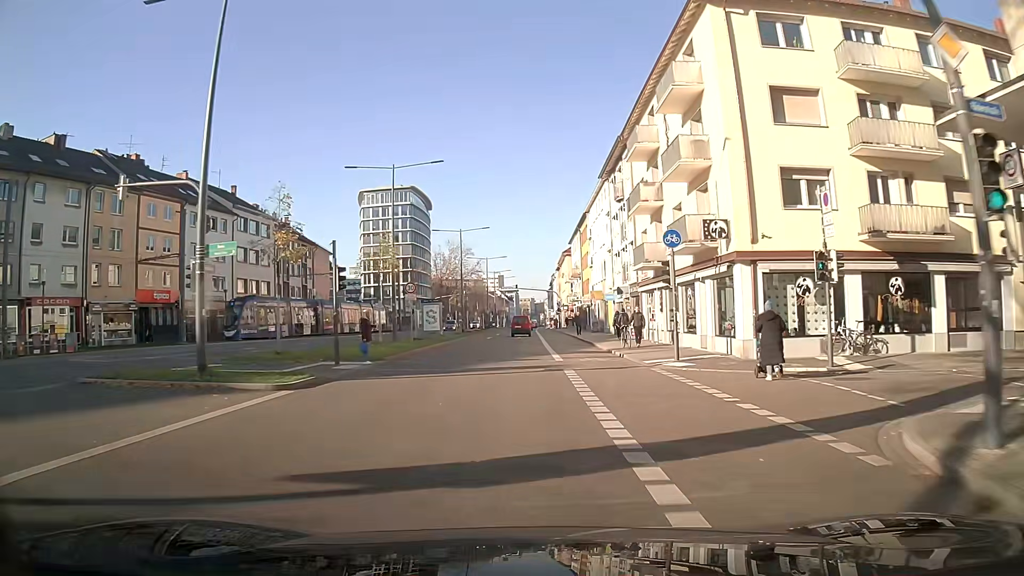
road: primary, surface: asphalt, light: Day
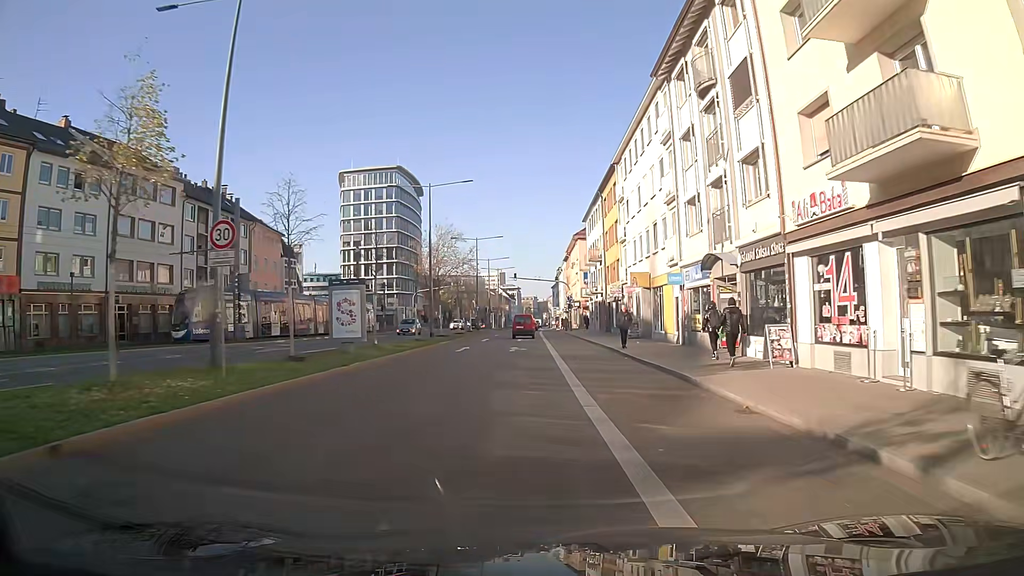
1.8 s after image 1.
(+0.1, +22.0) m; 0°
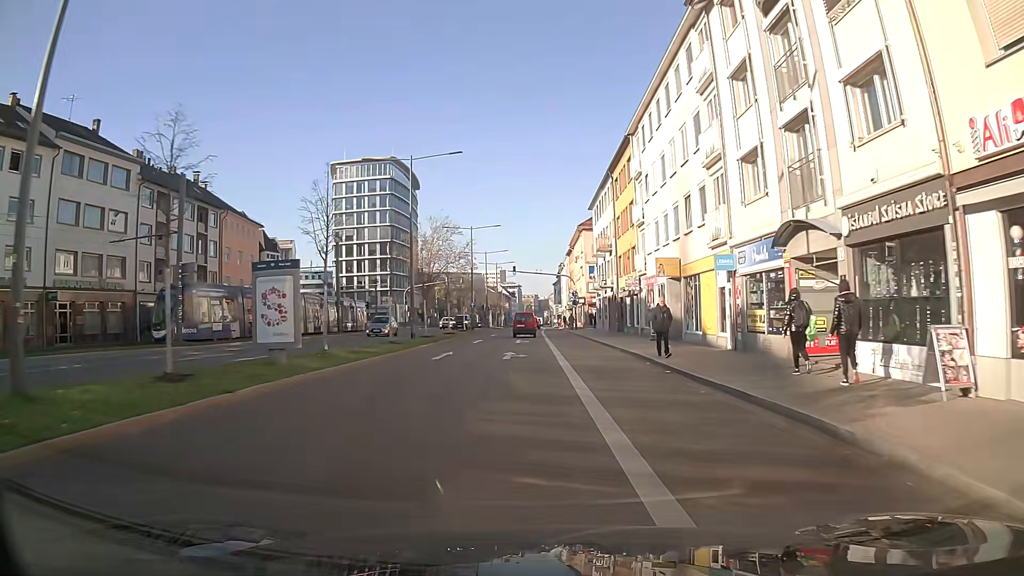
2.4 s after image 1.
(0.0, +7.2) m; 0°
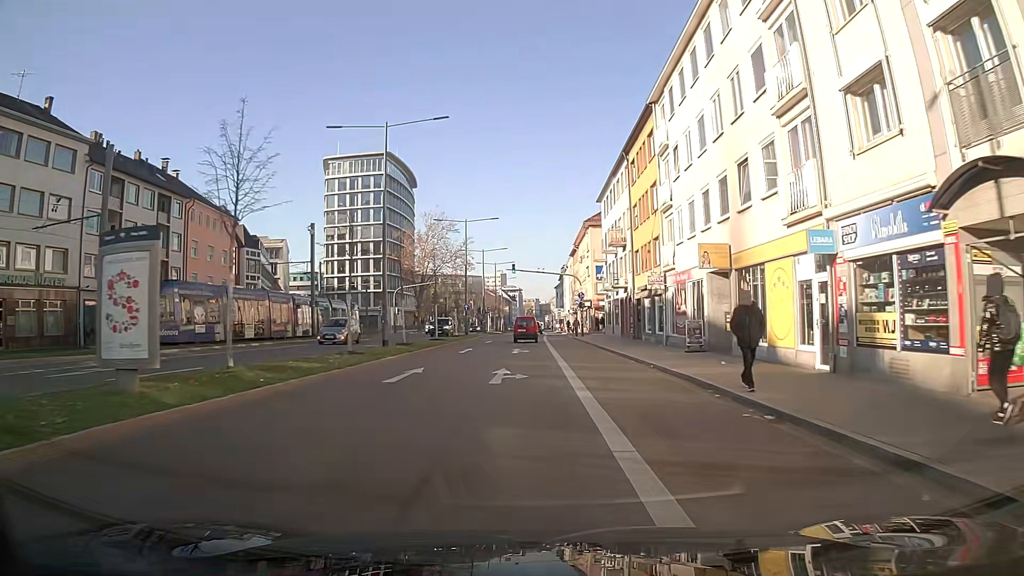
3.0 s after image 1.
(0.0, +7.3) m; 0°
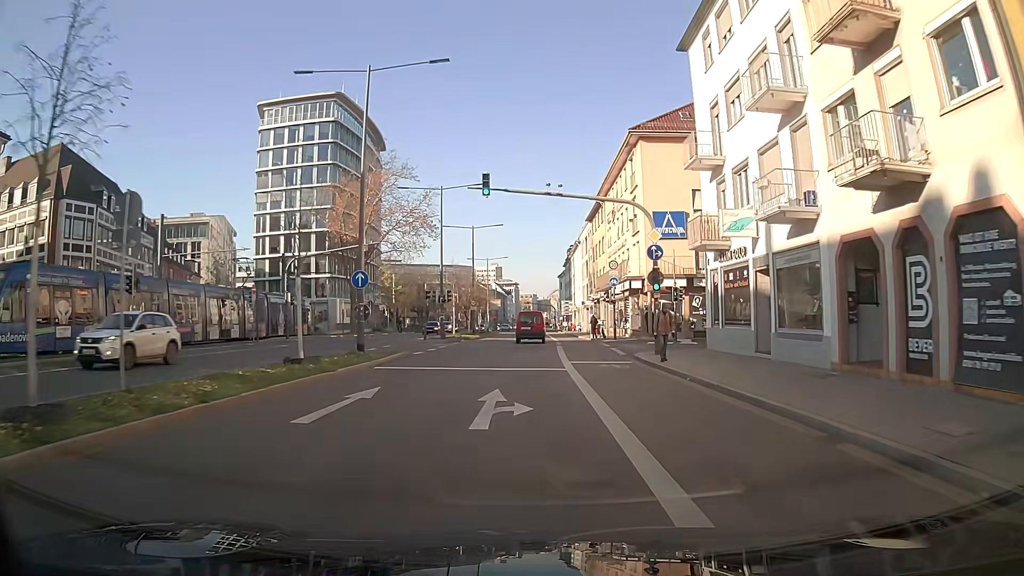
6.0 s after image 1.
(-0.1, +36.3) m; 0°
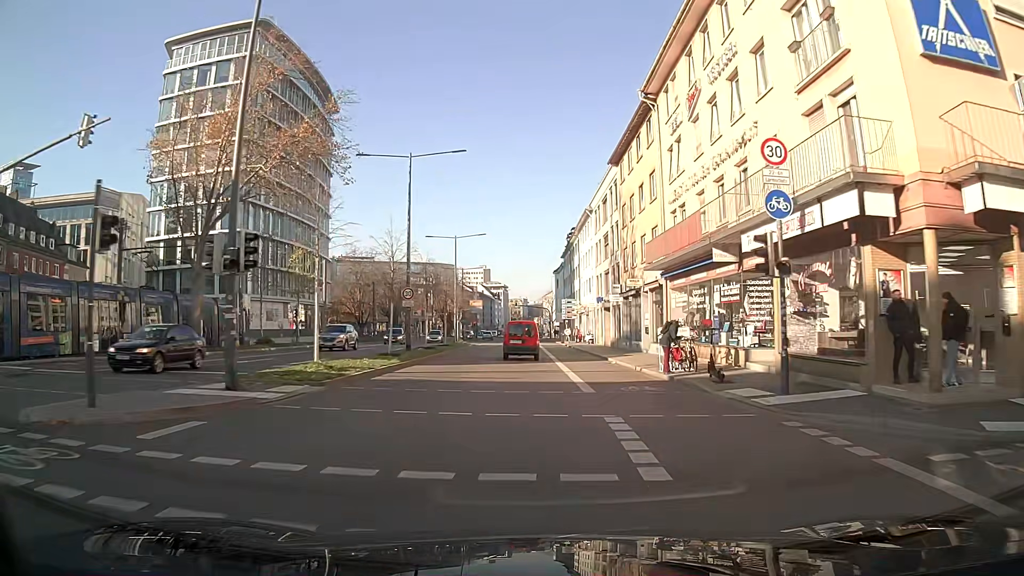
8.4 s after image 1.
(+0.1, +29.7) m; +1°
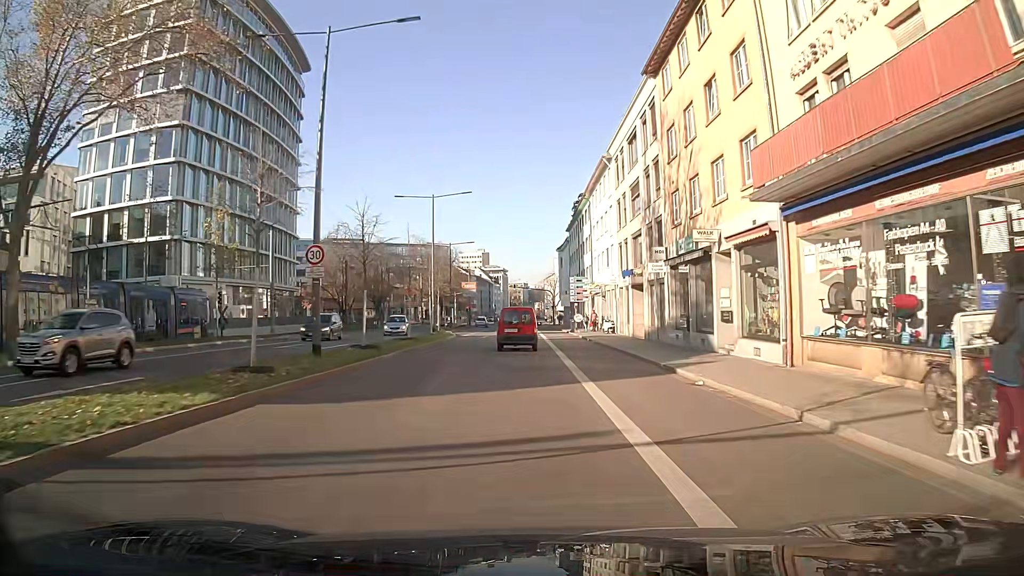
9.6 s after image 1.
(0.0, +14.8) m; 0°
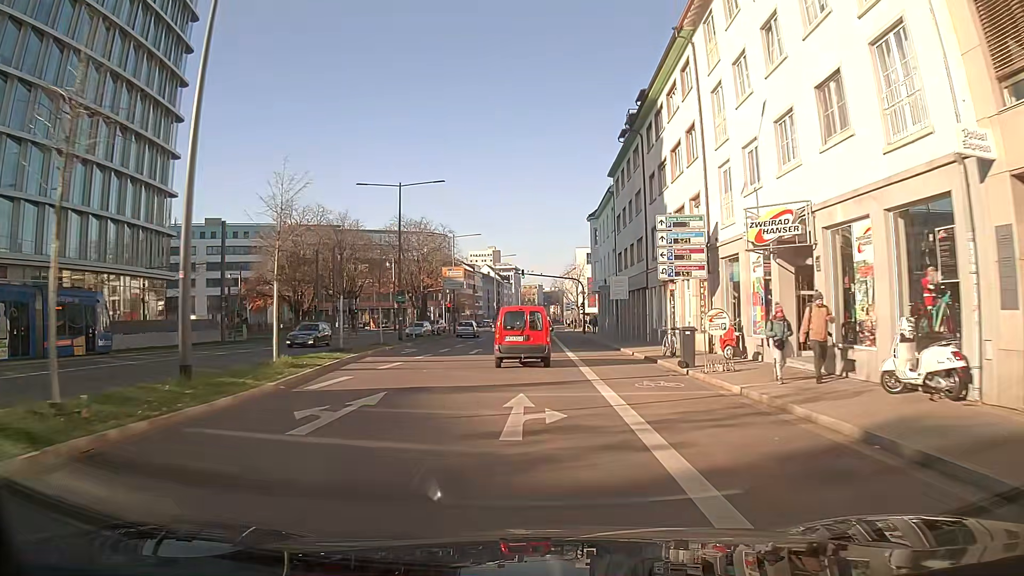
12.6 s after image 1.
(-0.2, +37.4) m; -1°
(0, +10) (0, +20) (0, +30) (0, +40) (0, +50) (0, +60) (+1, +70) (+1, +80) (+1, +90) (+1, +100) m
